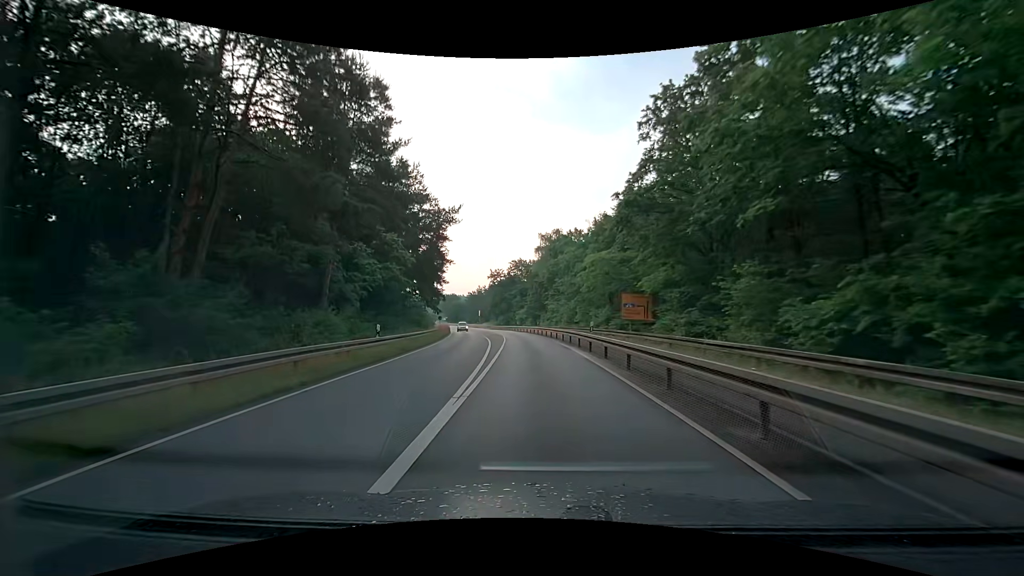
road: secondary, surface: asphalt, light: Day
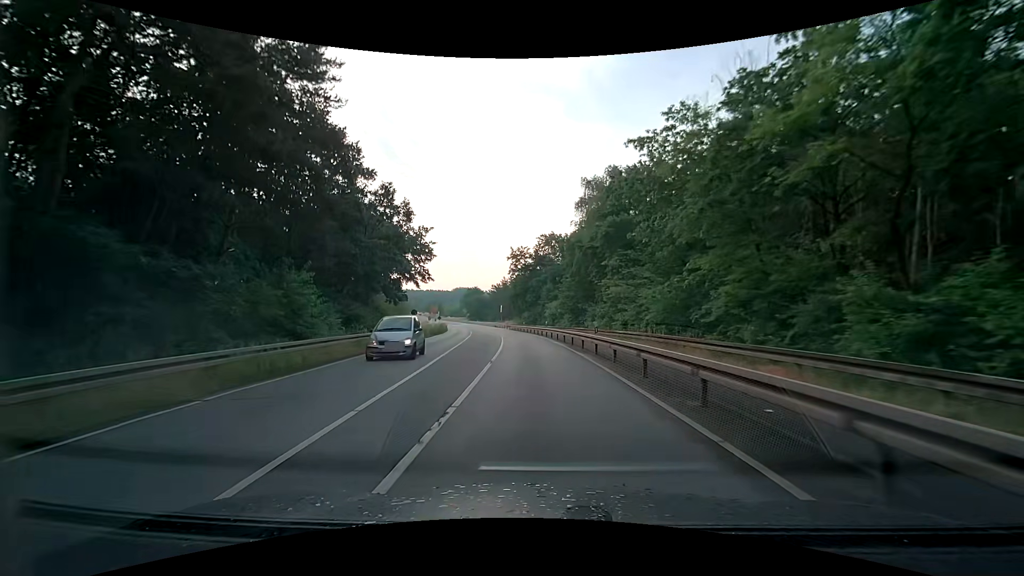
(-1.3, +33.8) m; -4°
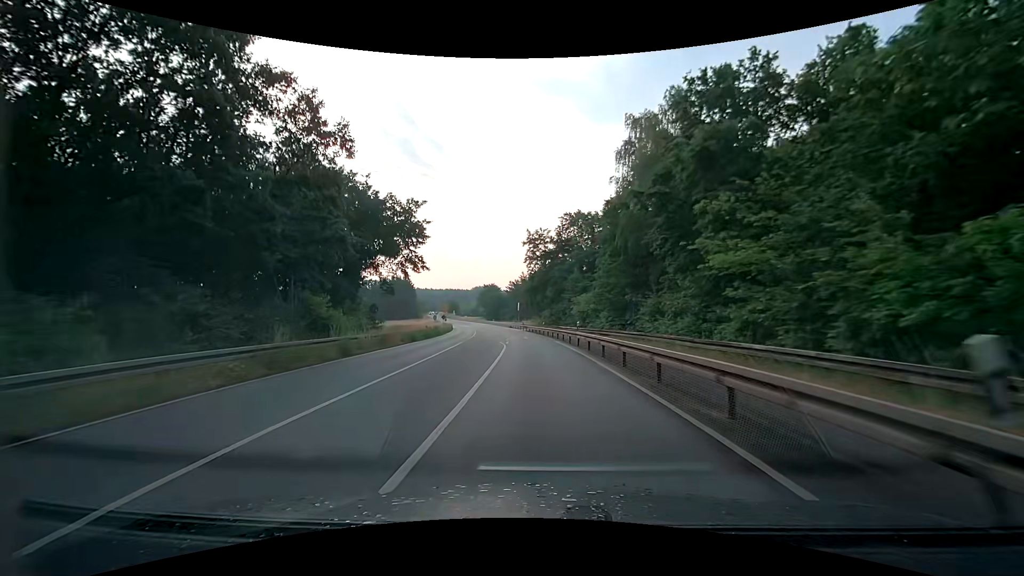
(-0.3, +16.8) m; -2°
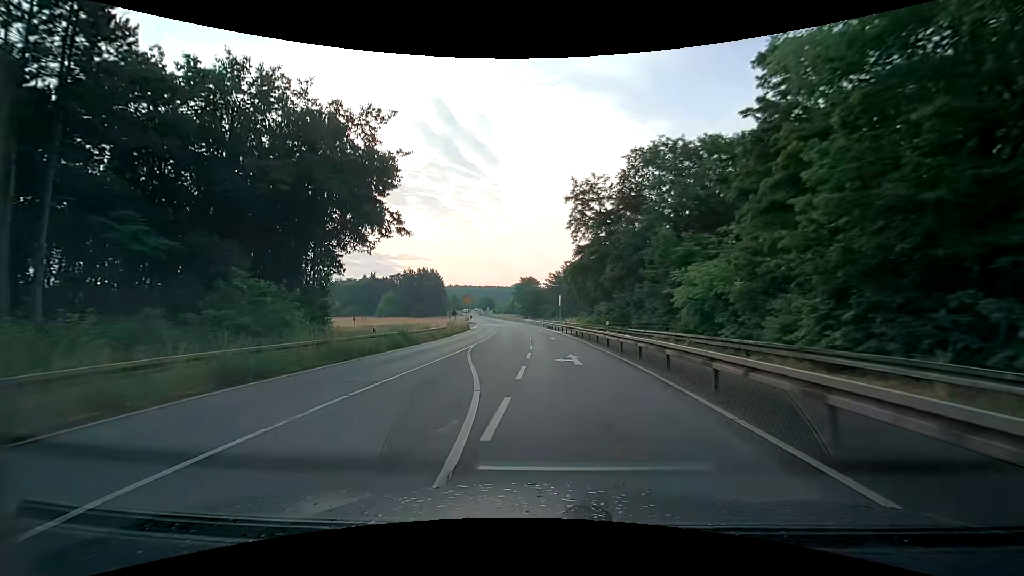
(-0.9, +25.2) m; -5°
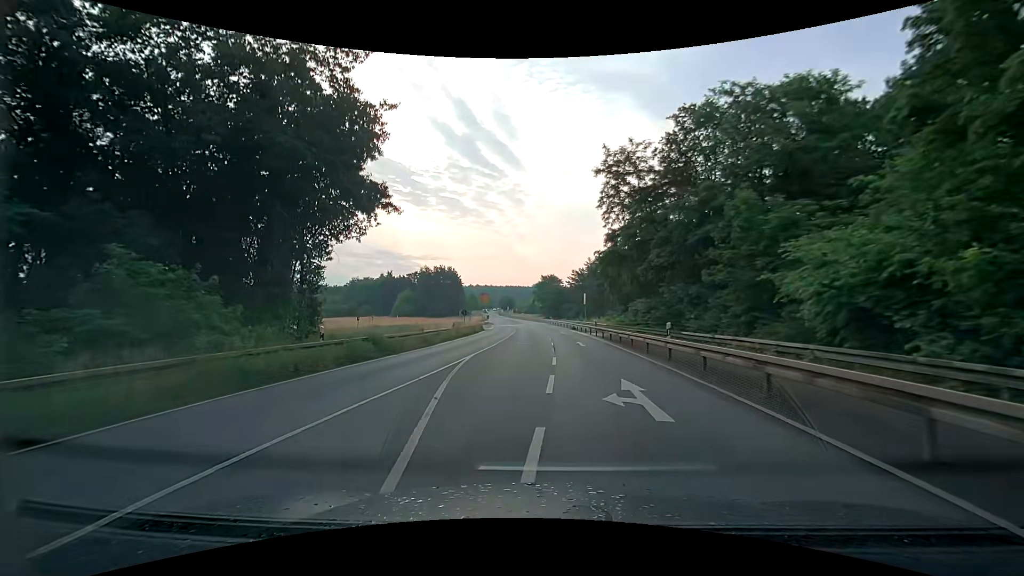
(-0.1, +8.4) m; -2°
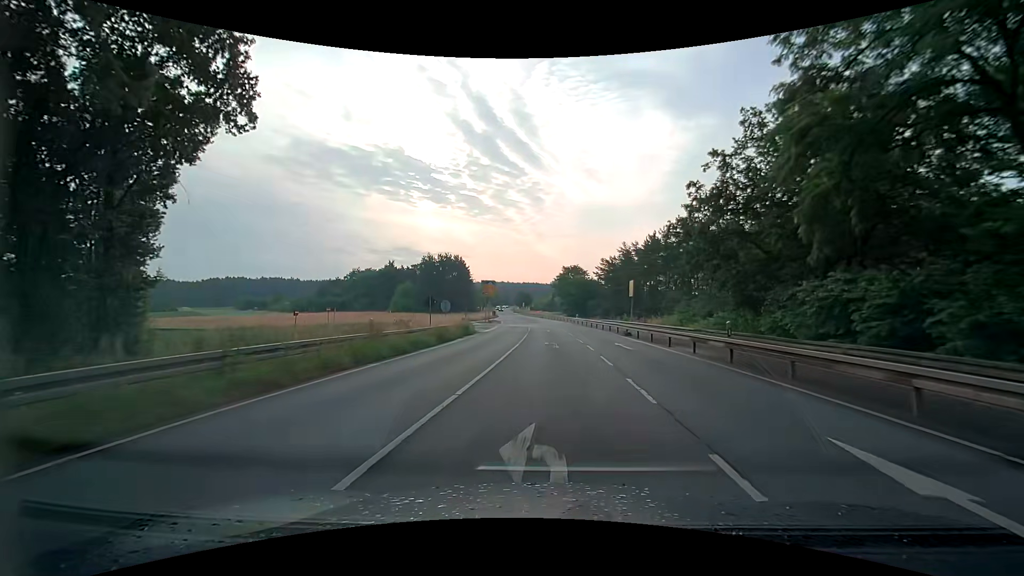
(-0.9, +25.1) m; -2°
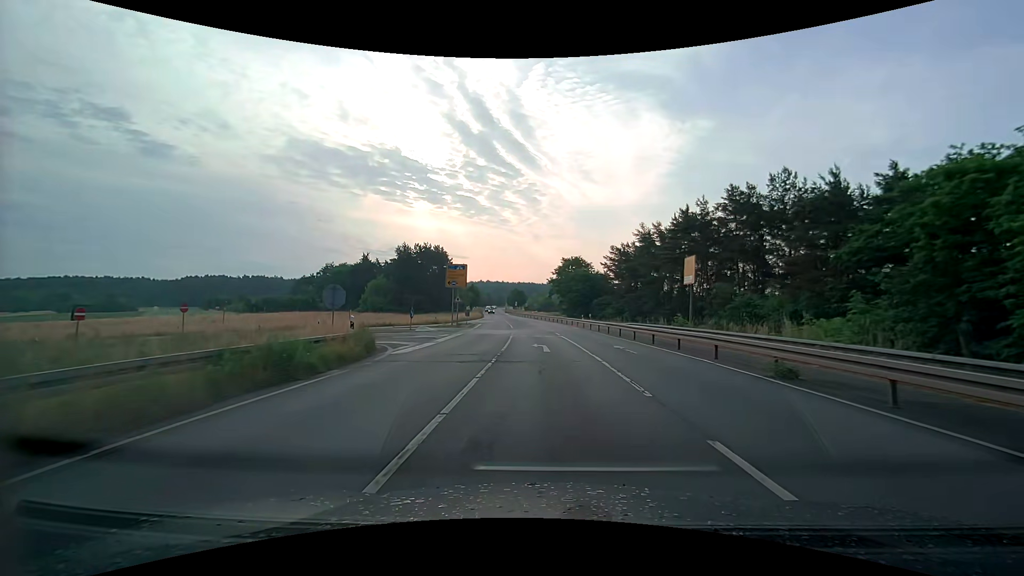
(+0.1, +23.2) m; 0°
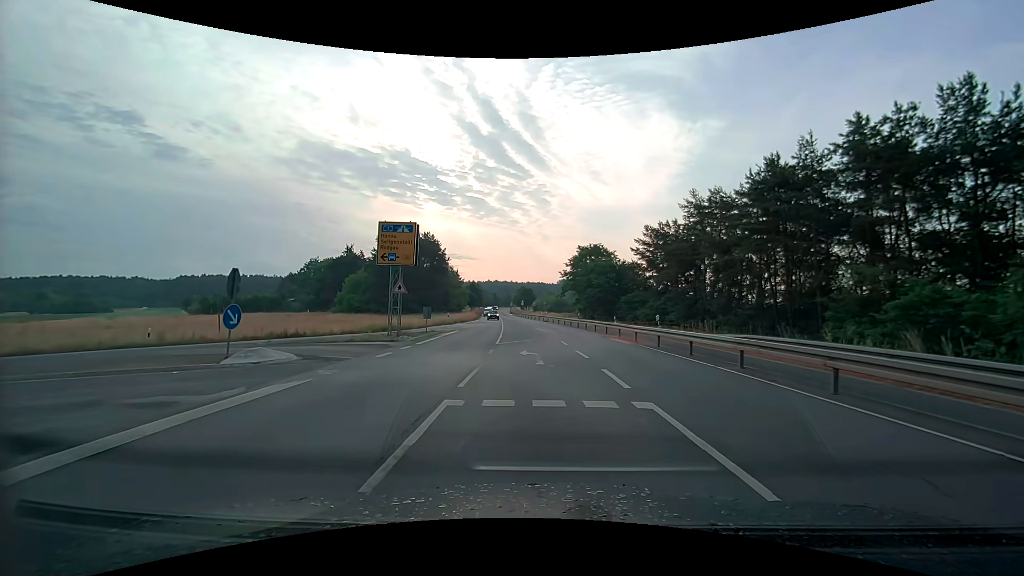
(-0.1, +22.1) m; 0°
